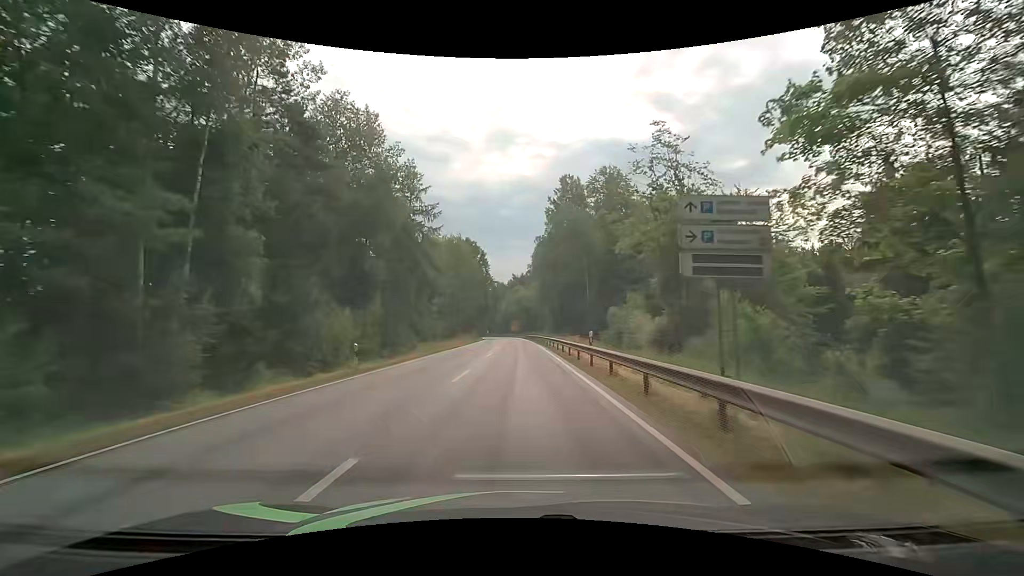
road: primary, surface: asphalt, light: Day
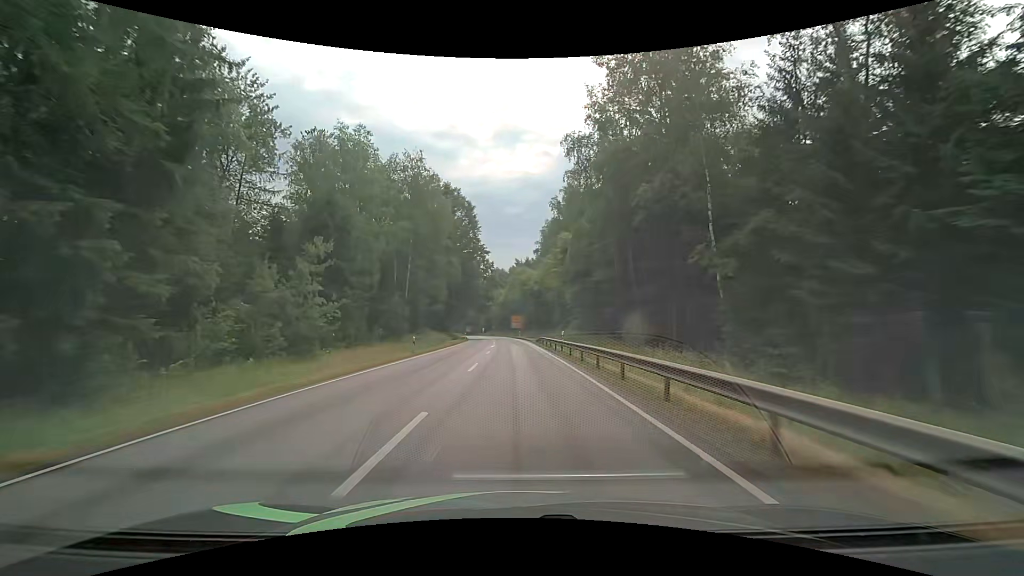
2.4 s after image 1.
(-0.7, +45.3) m; -1°
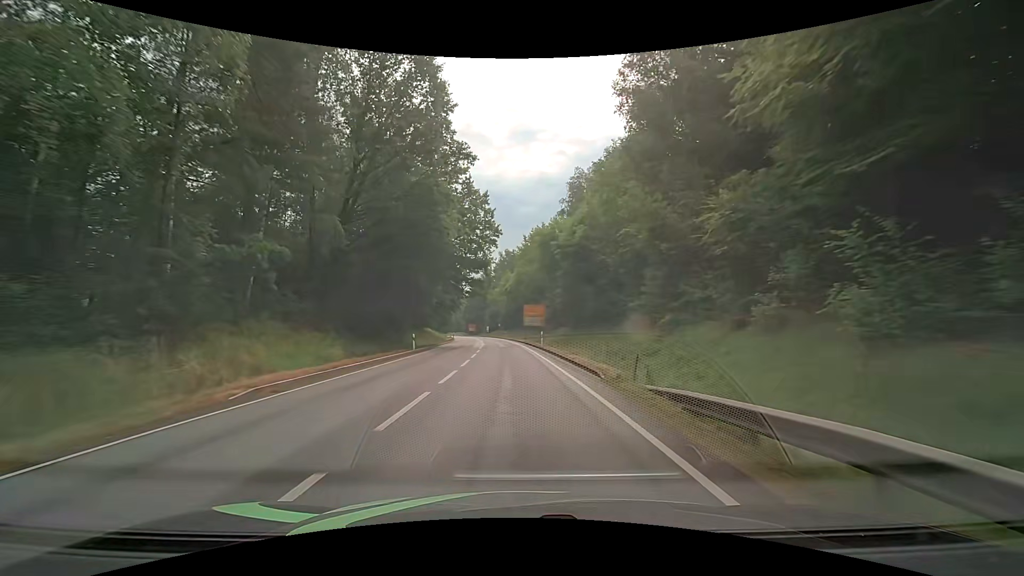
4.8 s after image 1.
(-0.2, +46.1) m; -1°
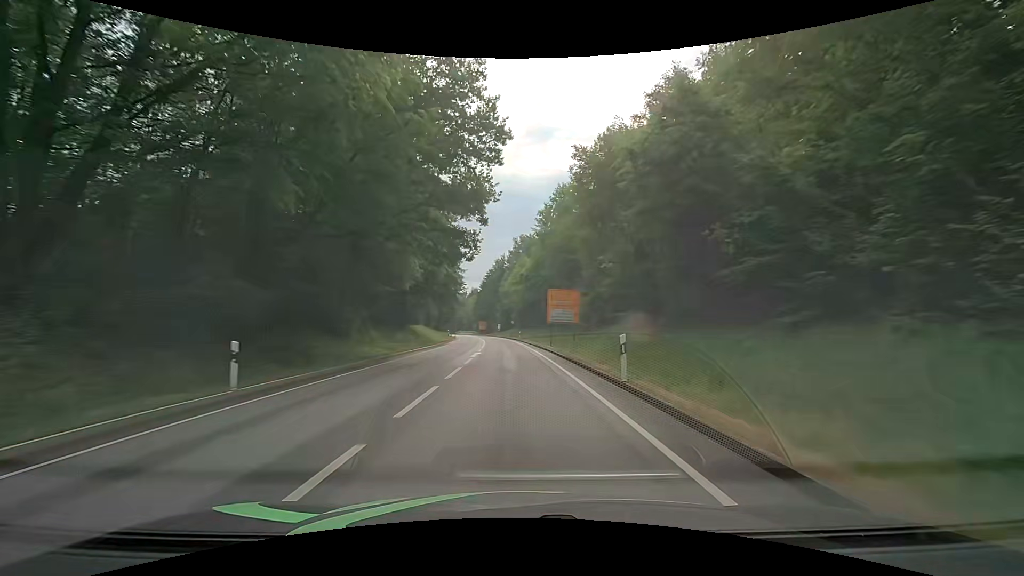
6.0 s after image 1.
(-0.4, +22.9) m; -2°
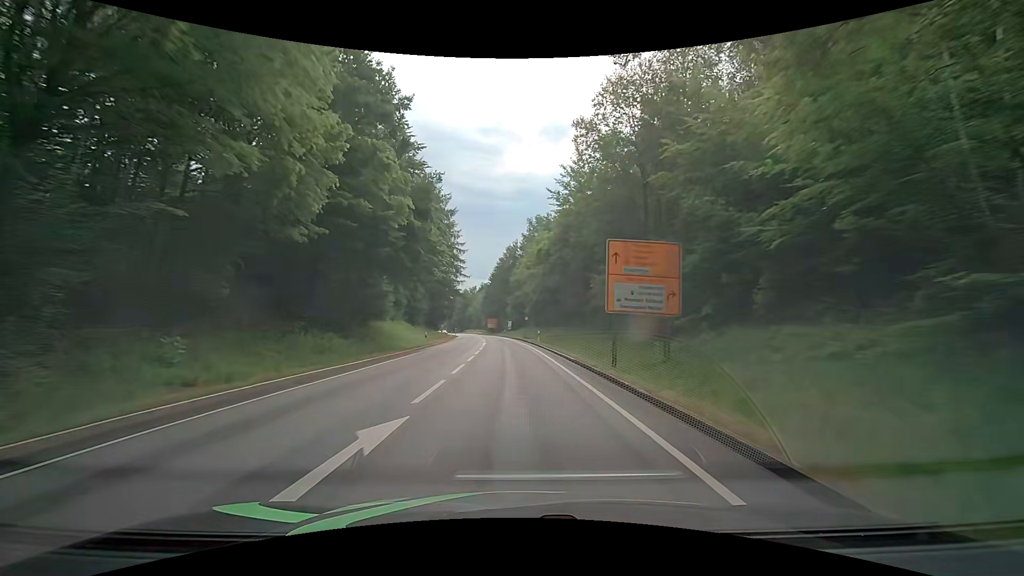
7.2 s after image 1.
(-0.4, +22.6) m; -2°
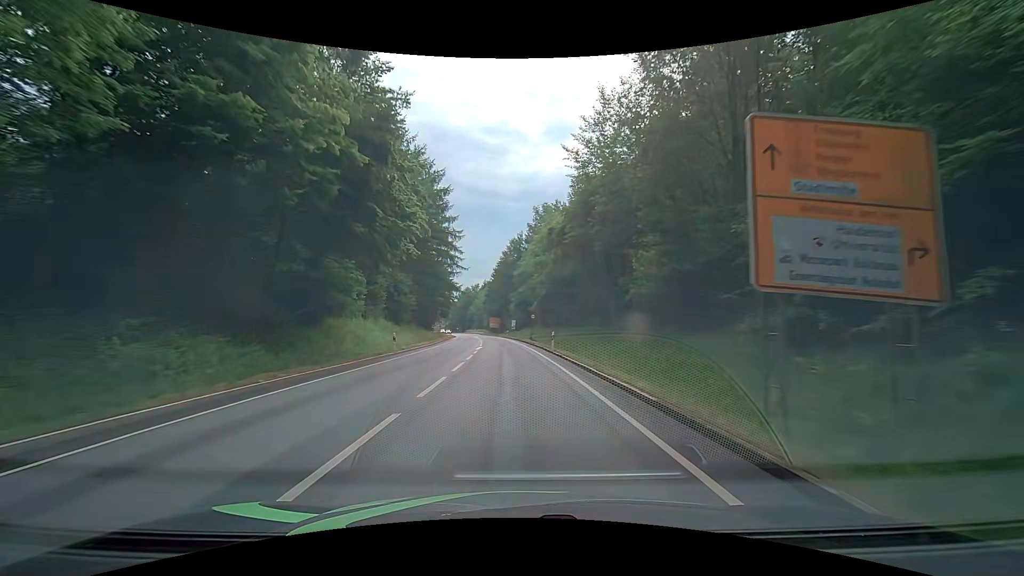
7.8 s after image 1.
(0.0, +11.2) m; 0°
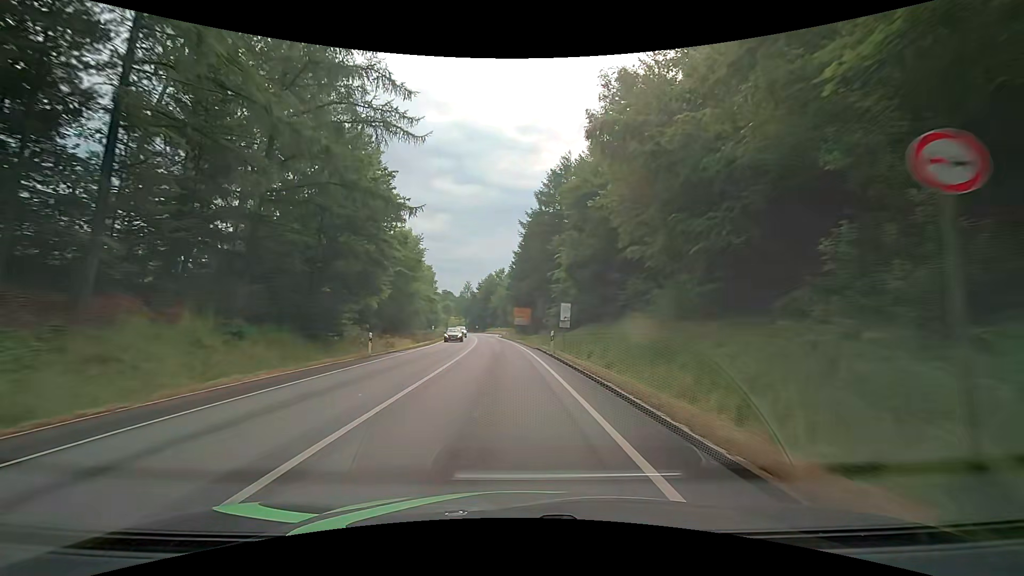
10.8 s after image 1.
(-1.6, +54.1) m; -4°
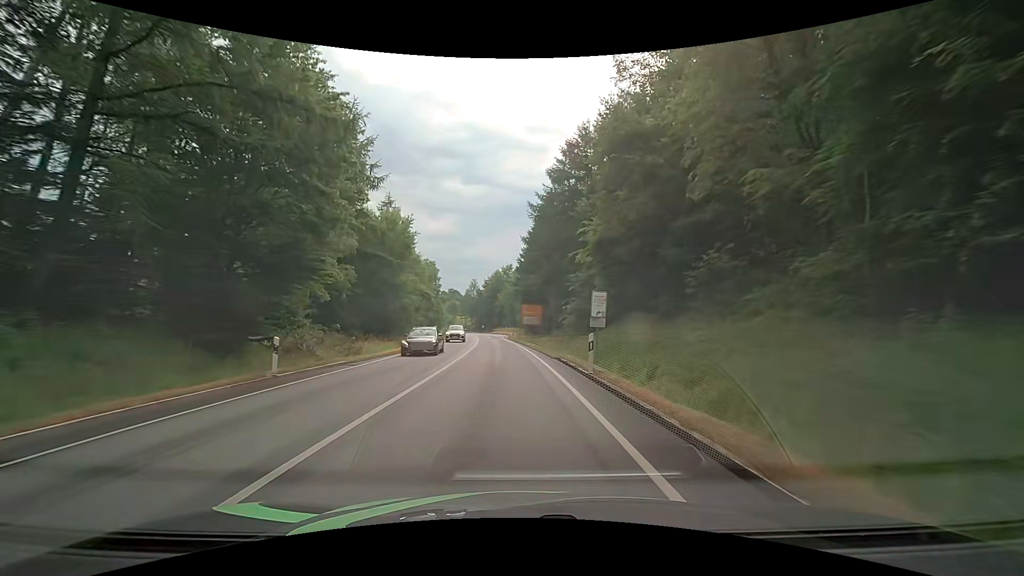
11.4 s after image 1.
(-0.1, +10.2) m; -1°
(0, +10) (0, +20) (-1, +30) (-1, +40) (-2, +50) (-3, +60) (-4, +70) (-5, +80) (-6, +90) (-7, +100) m
